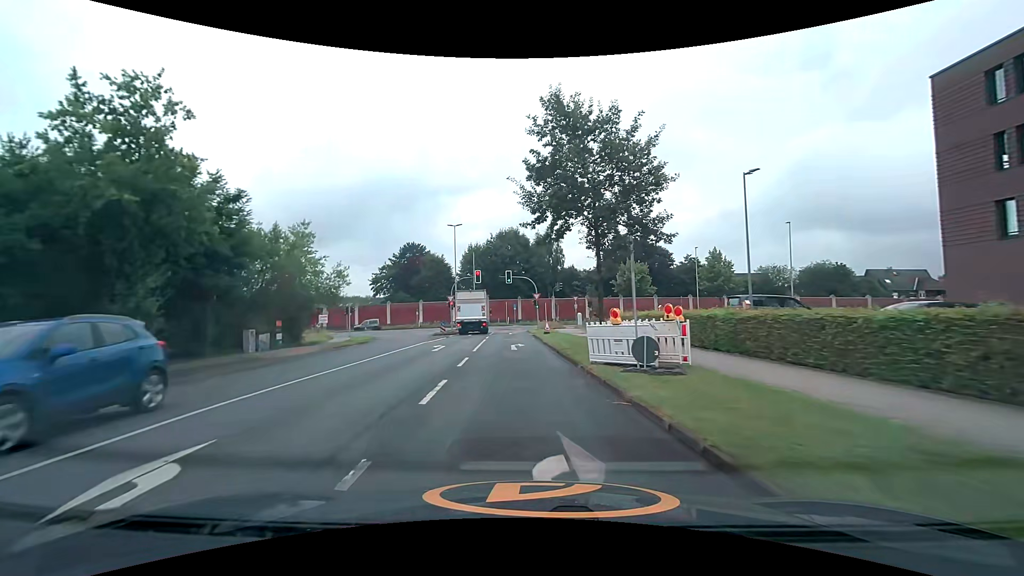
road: unclassified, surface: asphalt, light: Day
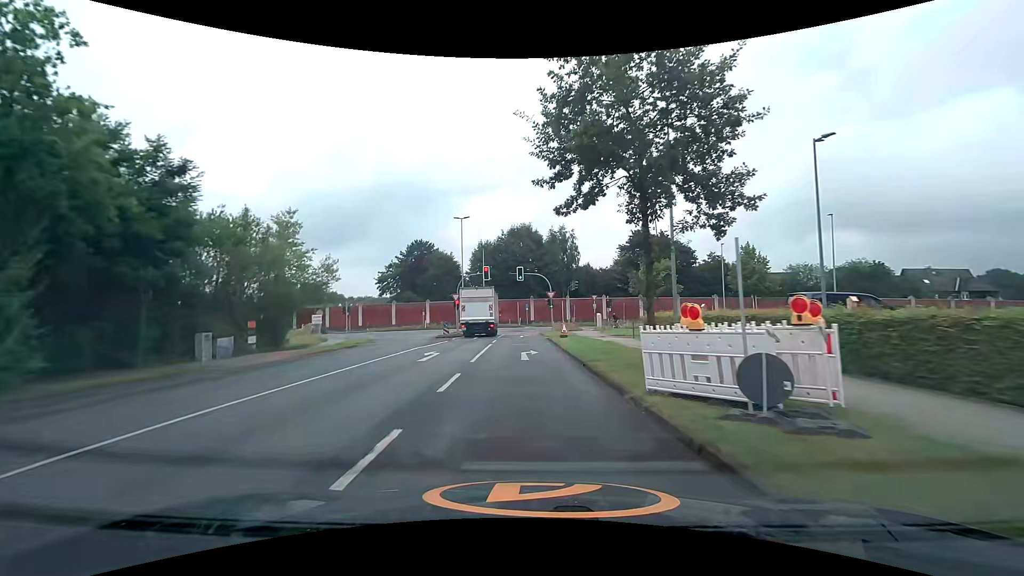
(-0.1, +4.9) m; -1°
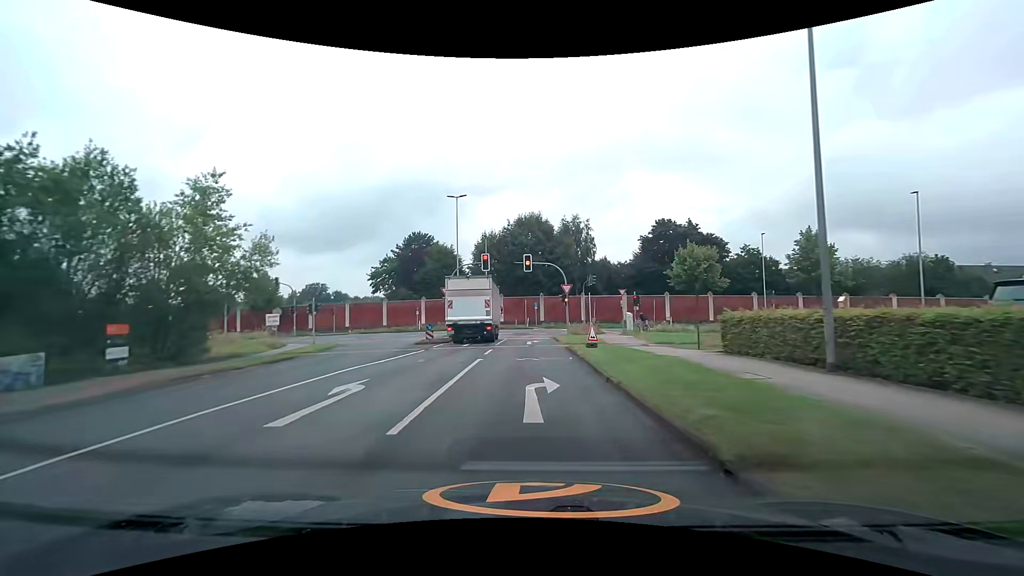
(-0.1, +9.7) m; -1°
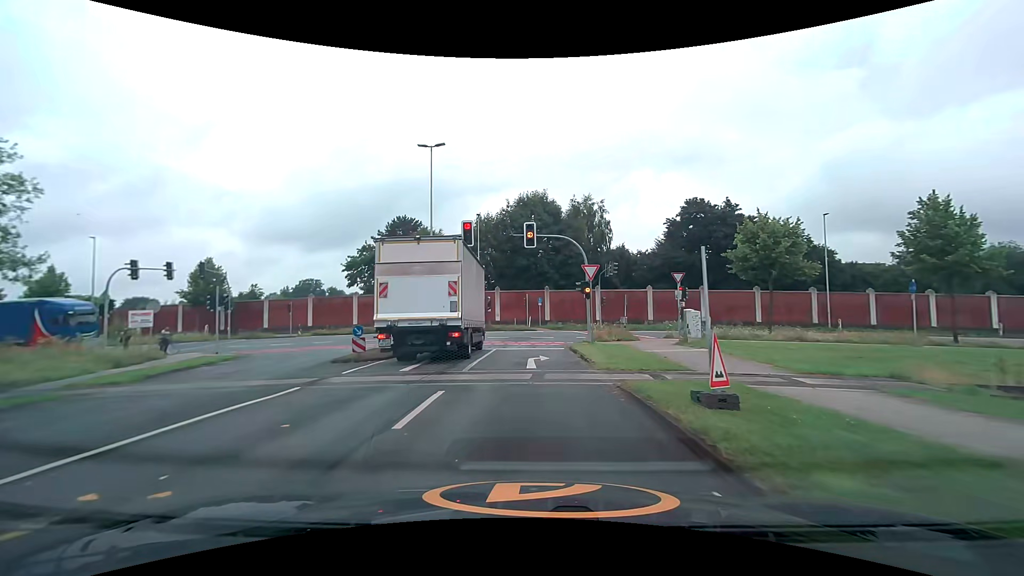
(0.0, +12.7) m; 0°
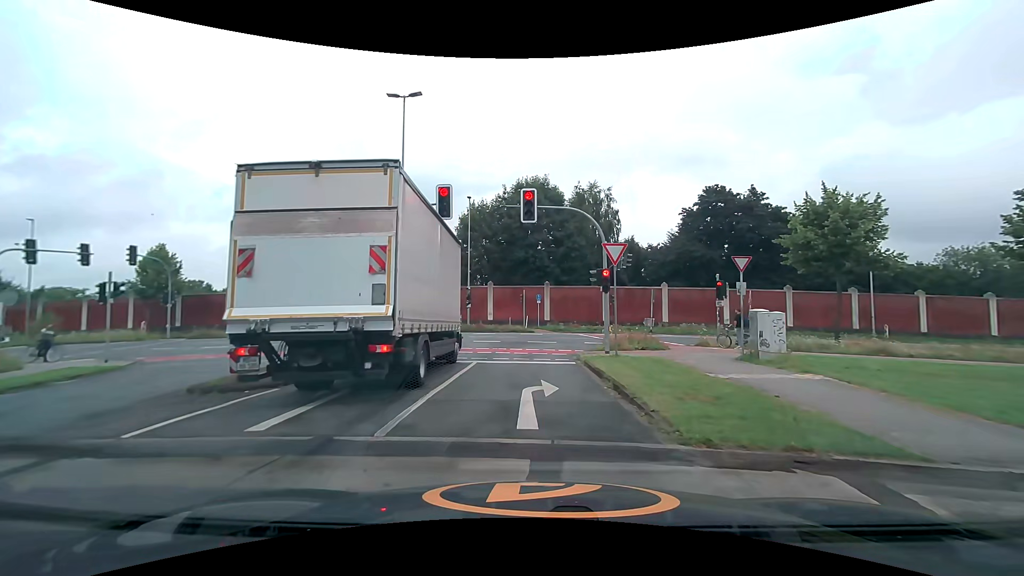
(0.0, +6.9) m; 0°
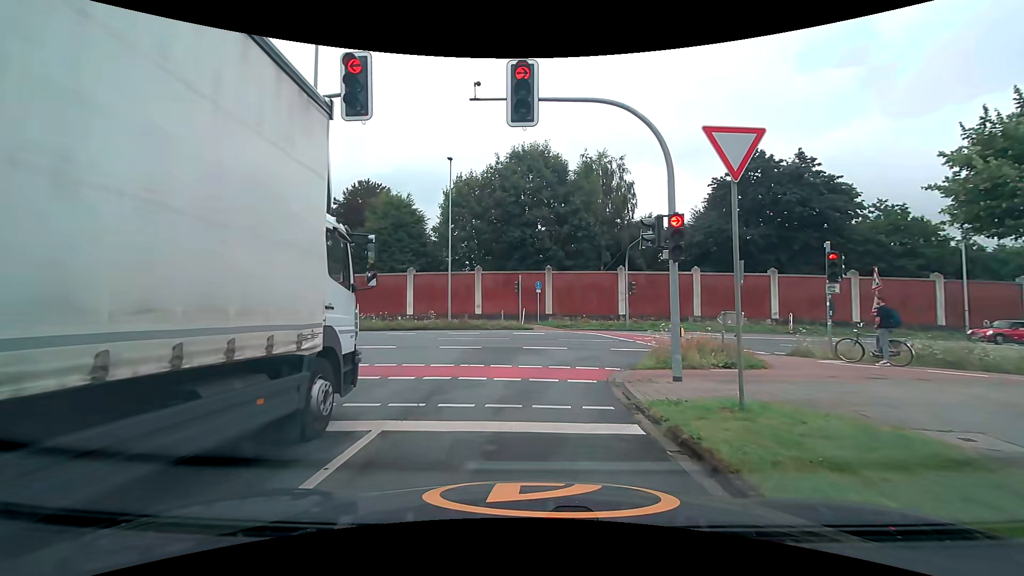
(+0.1, +9.4) m; +1°
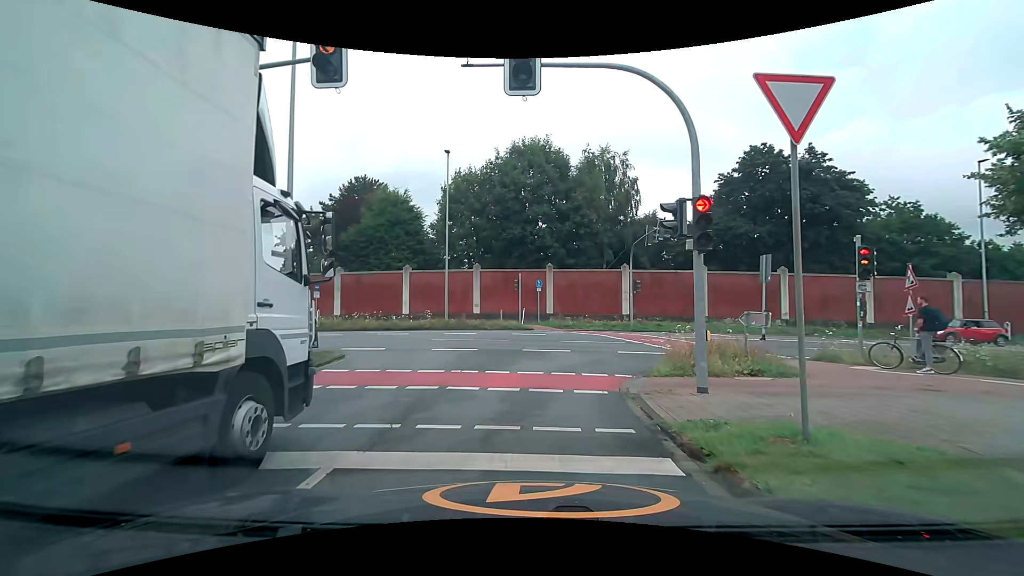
(0.0, +1.4) m; -1°
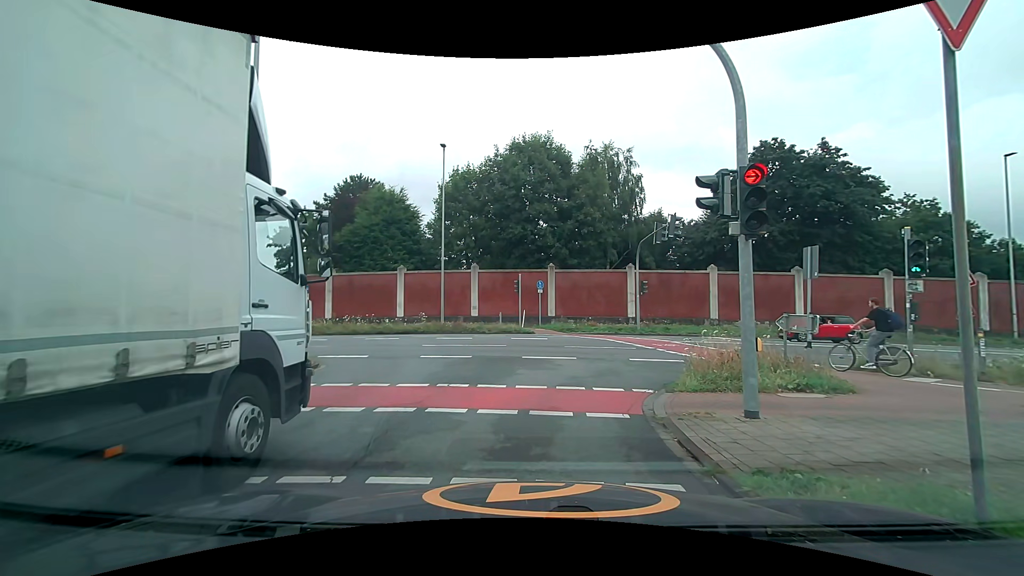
(0.0, +1.8) m; 0°
(0, +10) (+6, +18) (+16, +19) (+26, +19) (+36, +19) (+46, +18) (+56, +18) (+66, +18) (+76, +18) (+86, +17) m
